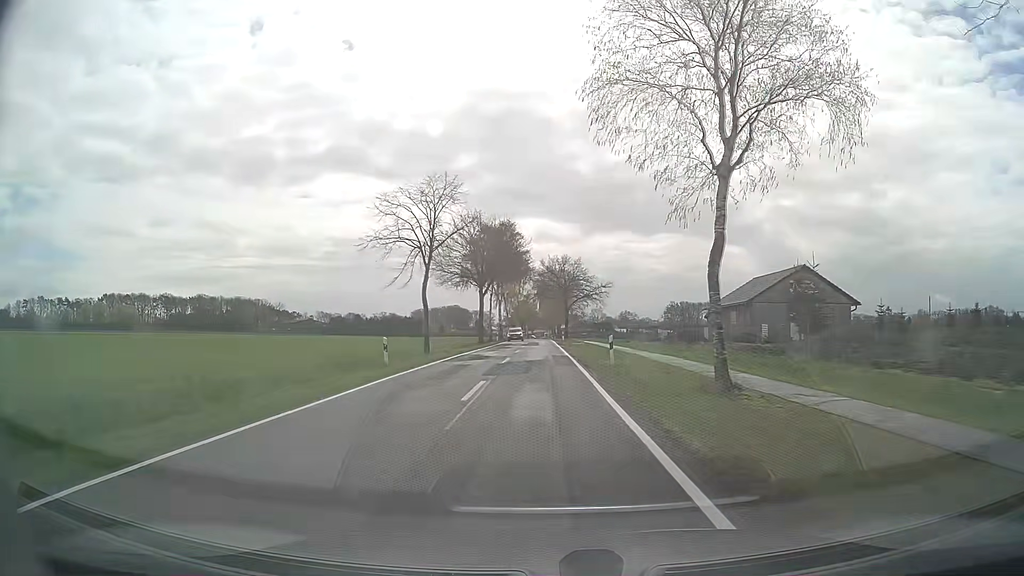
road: secondary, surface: asphalt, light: Day
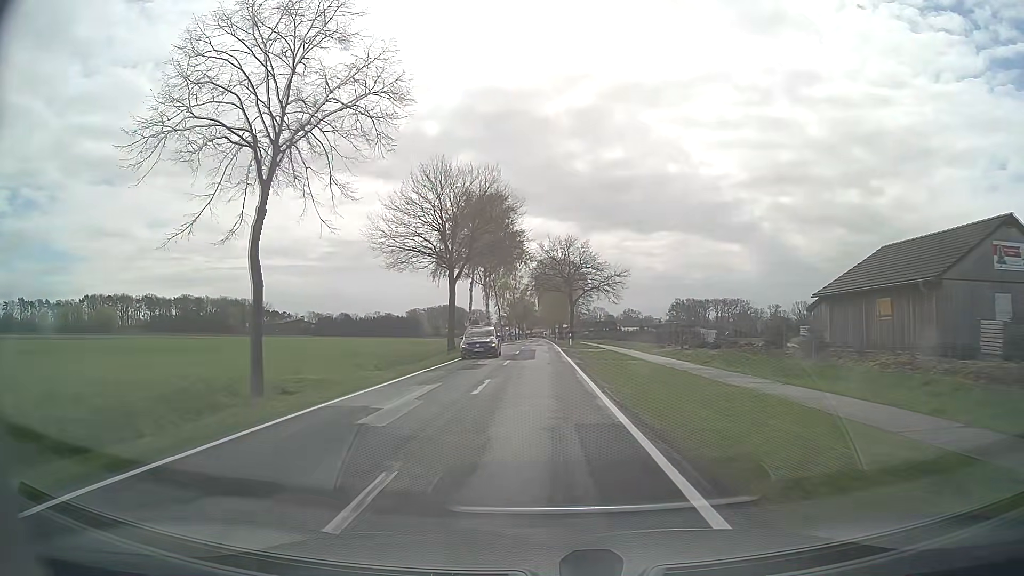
(0.0, +21.9) m; 0°
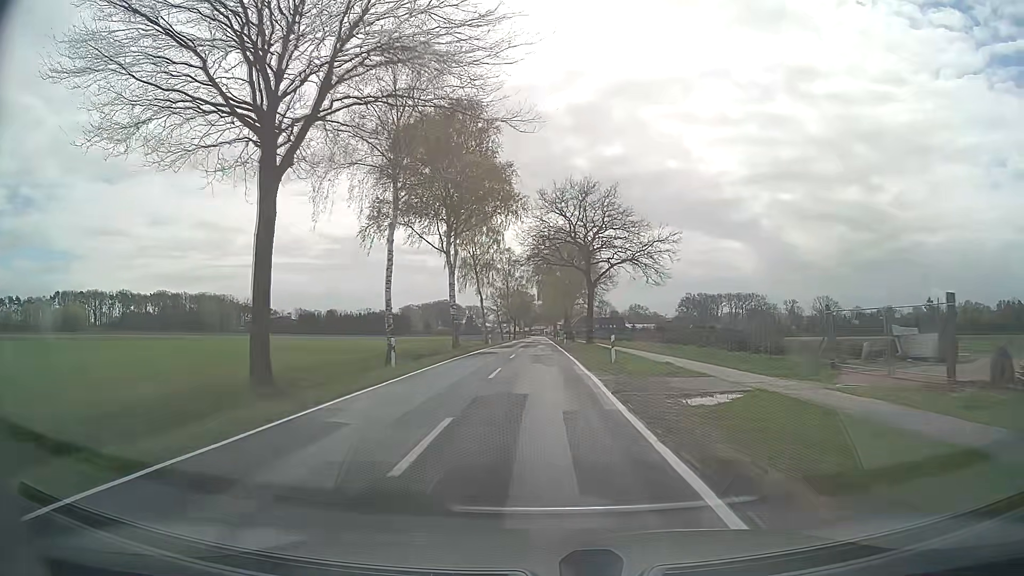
(-0.1, +32.8) m; 0°
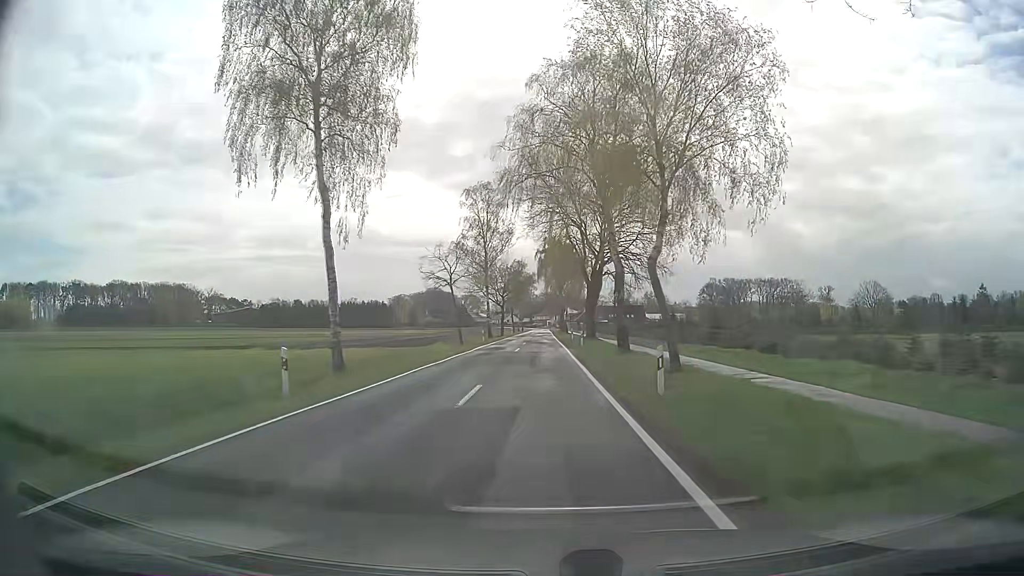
(0.0, +54.8) m; -1°
(0, +10) (0, +20) (0, +30) (0, +40) (0, +50) (+1, +60) (+1, +70) (+1, +80) (+1, +90) (+1, +100) m
